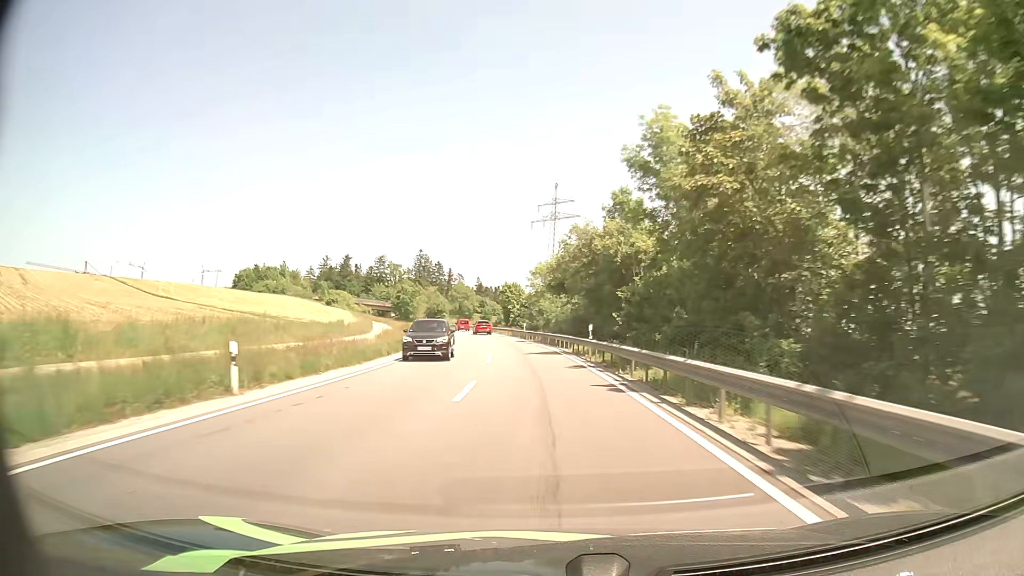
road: secondary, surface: asphalt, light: Day
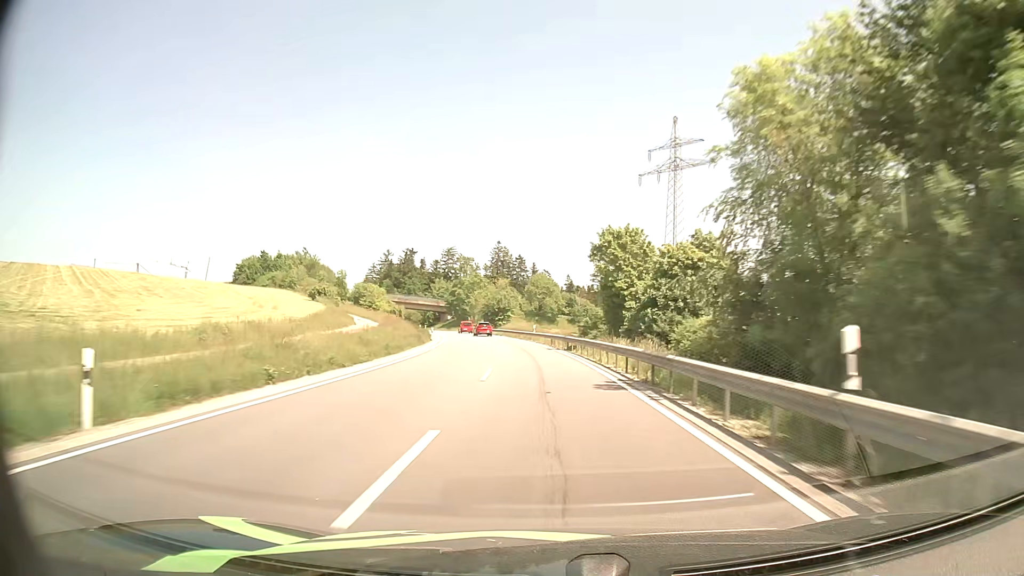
(-3.9, +55.7) m; -8°
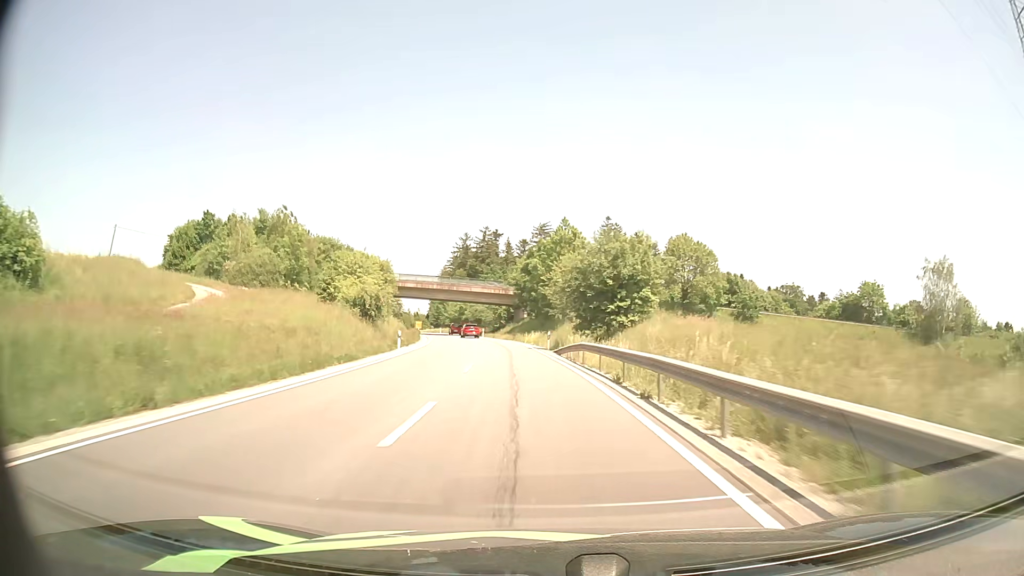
(-5.3, +69.1) m; -9°
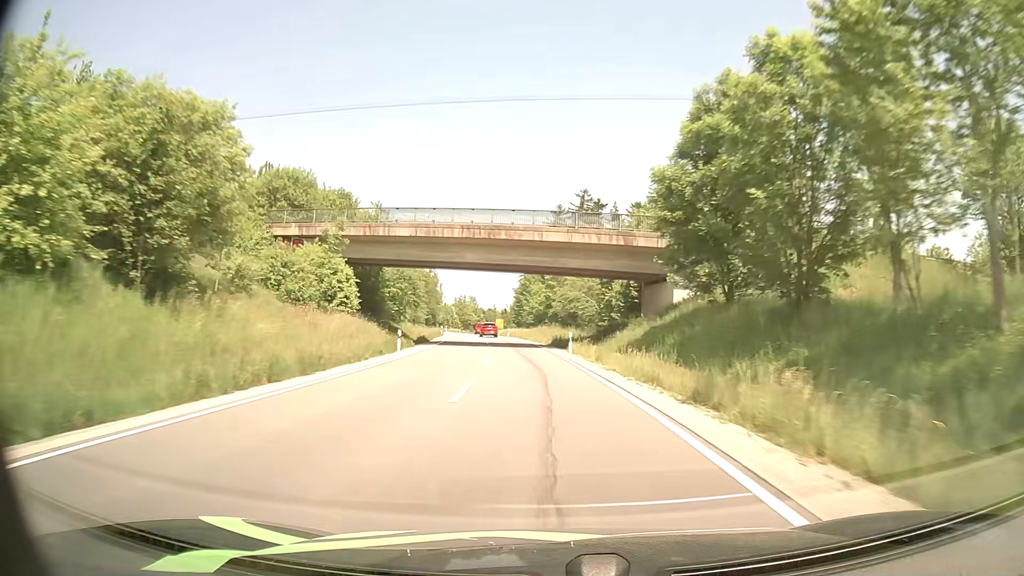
(-4.4, +55.6) m; -9°
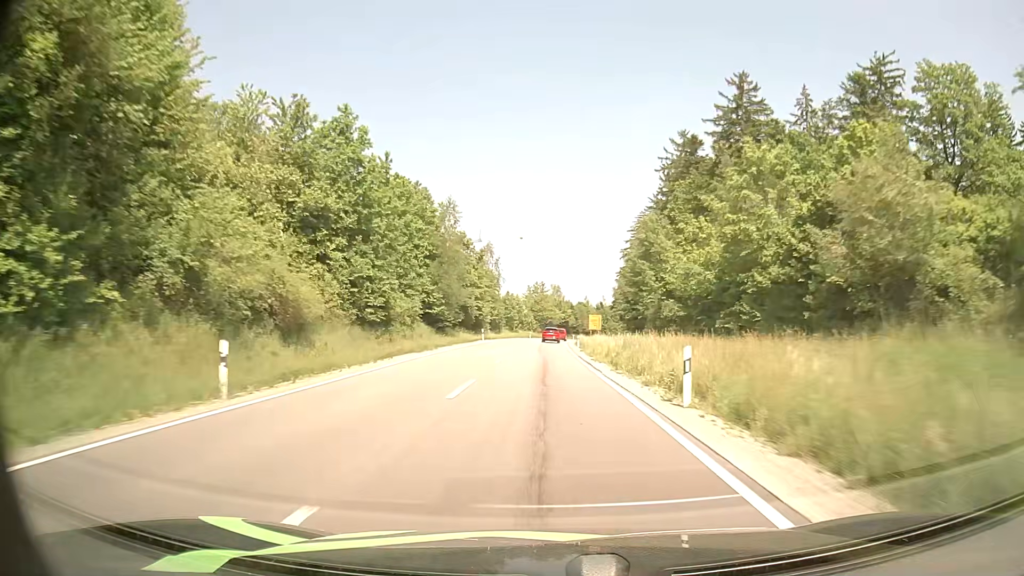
(-5.5, +72.0) m; -8°
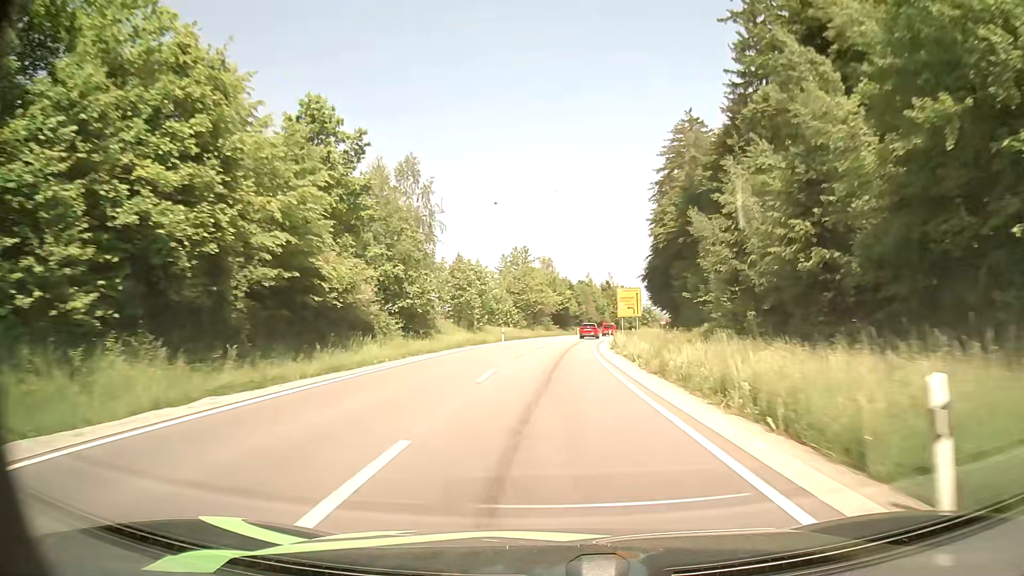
(+0.2, +57.2) m; +1°
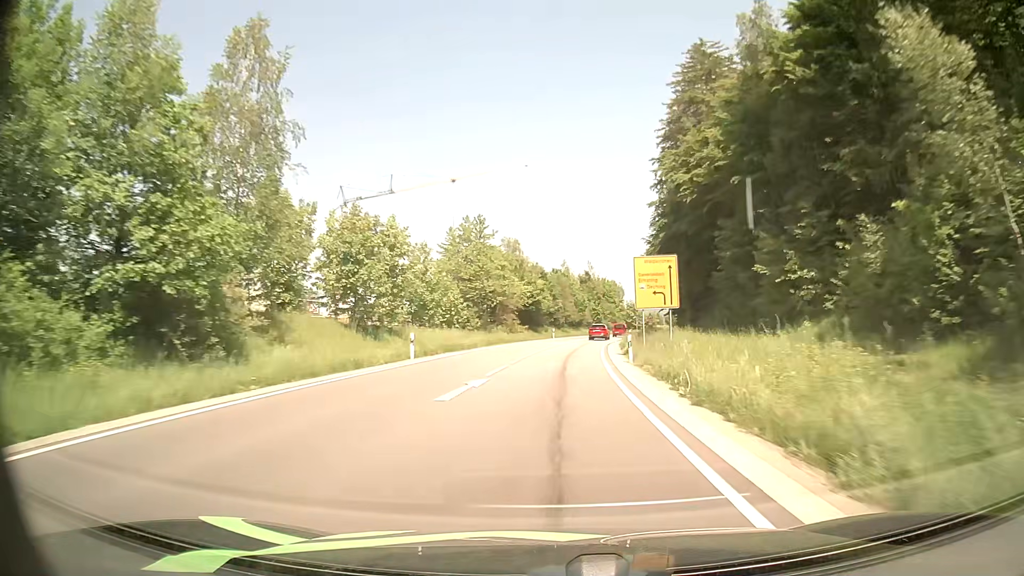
(+0.3, +27.6) m; +2°
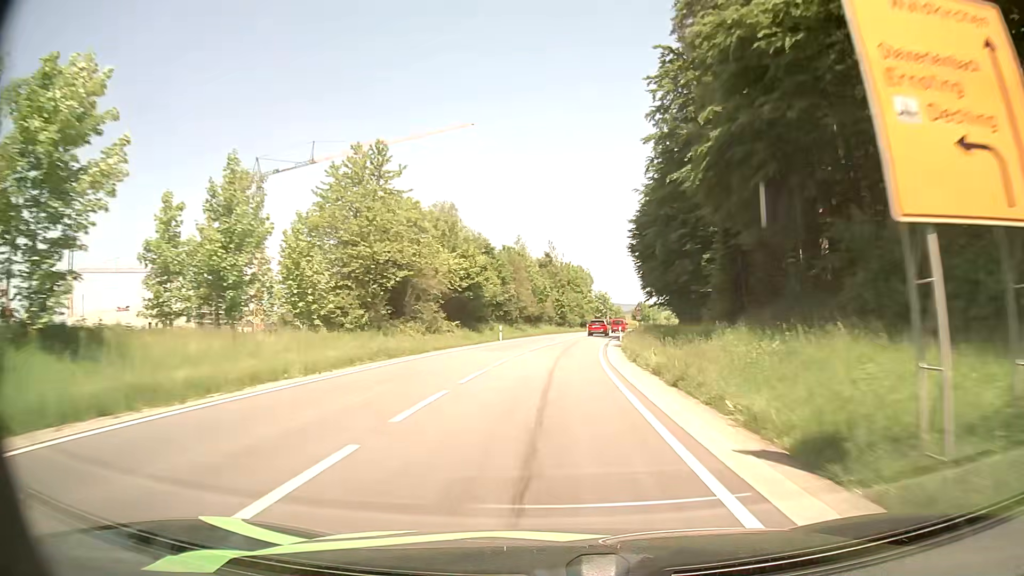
(+1.0, +27.4) m; +4°
